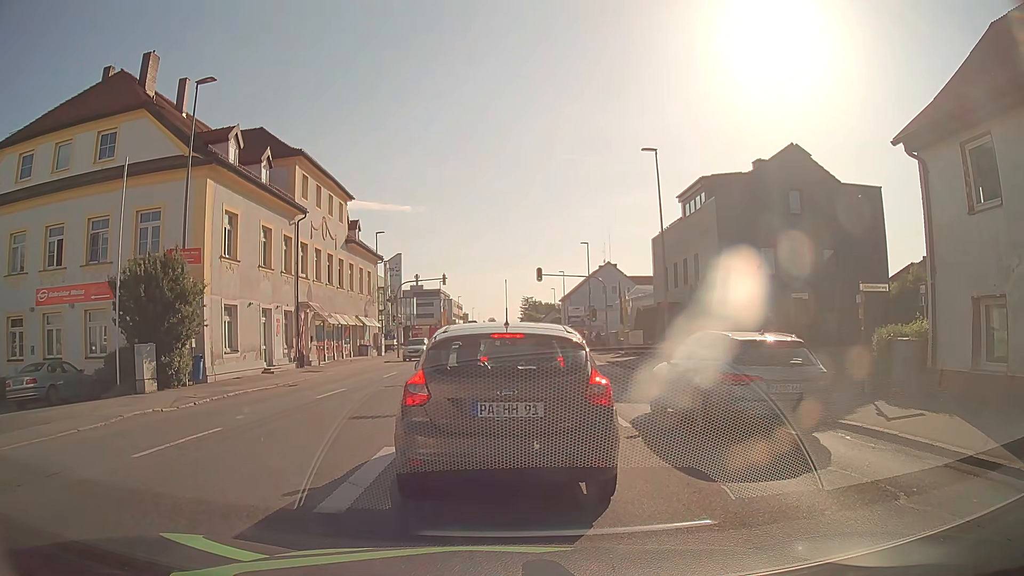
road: tertiary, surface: asphalt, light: Day
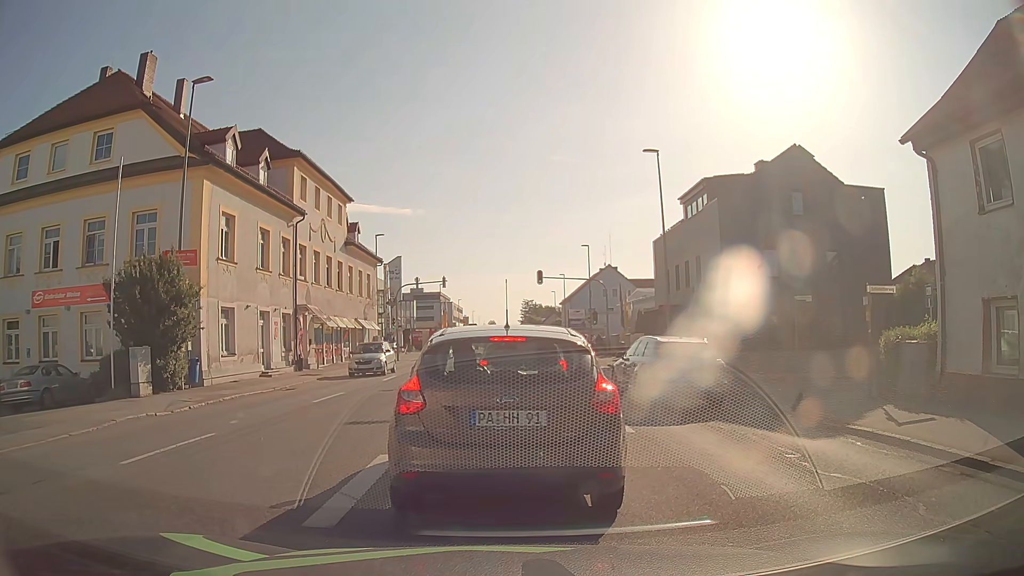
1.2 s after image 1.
(0.0, +0.4) m; 0°
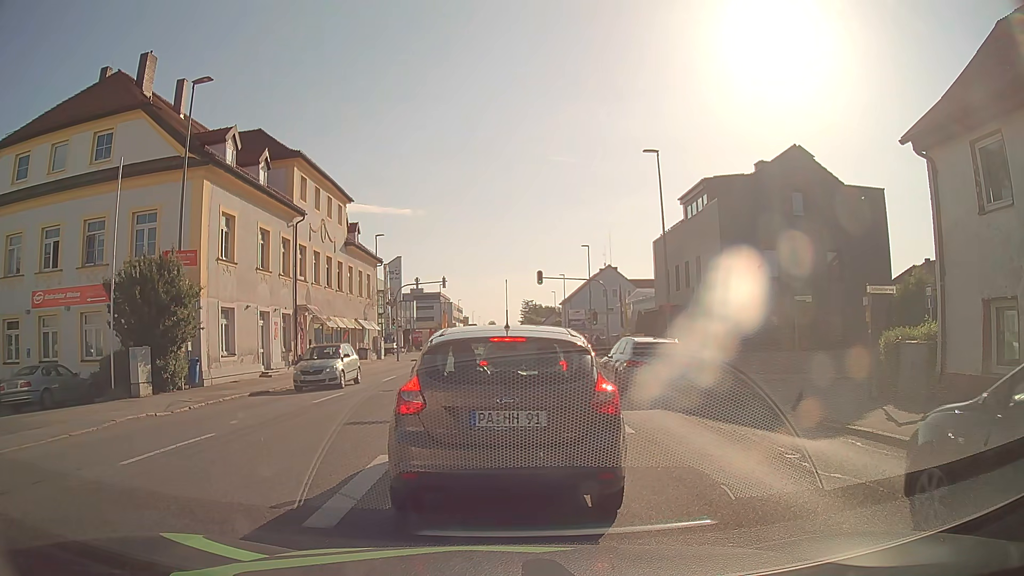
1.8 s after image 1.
(0.0, 0.0) m; 0°
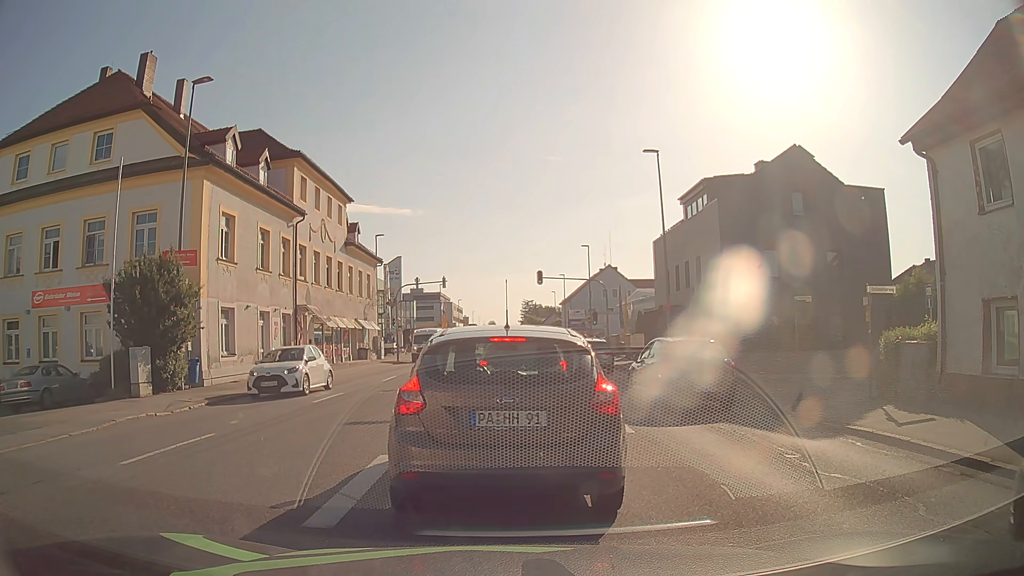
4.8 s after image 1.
(0.0, 0.0) m; 0°
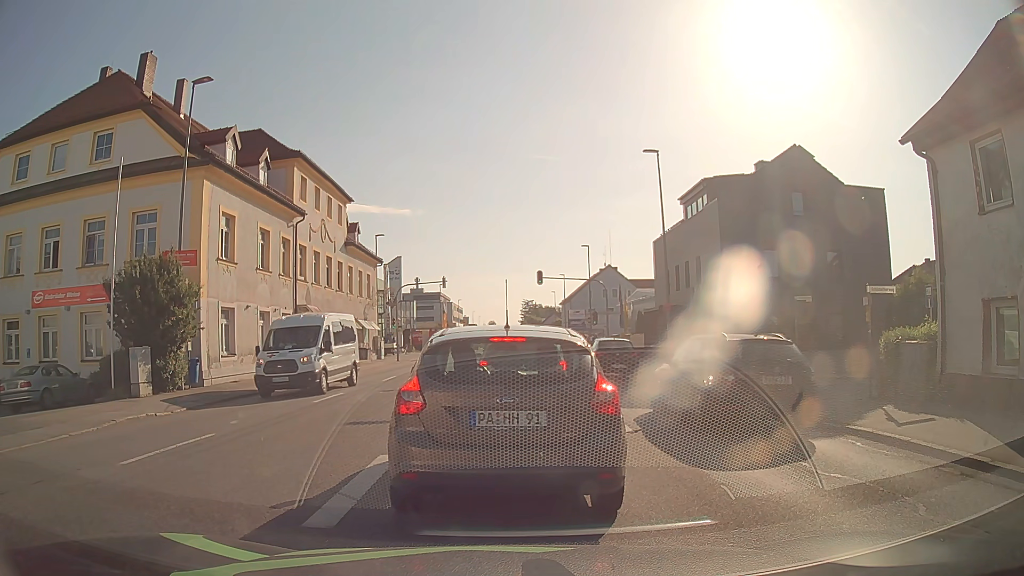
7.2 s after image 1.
(0.0, 0.0) m; 0°
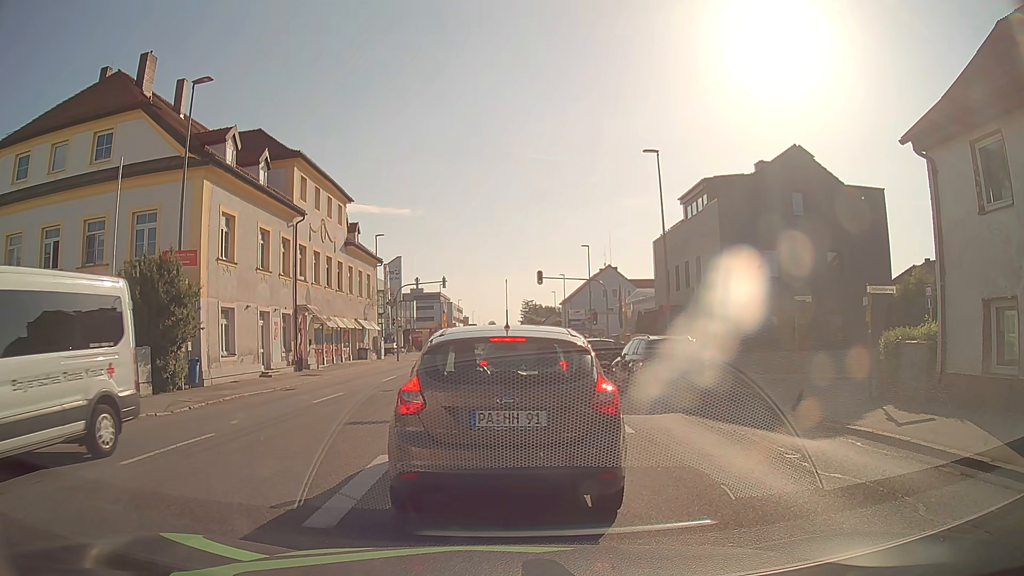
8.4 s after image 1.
(0.0, 0.0) m; 0°
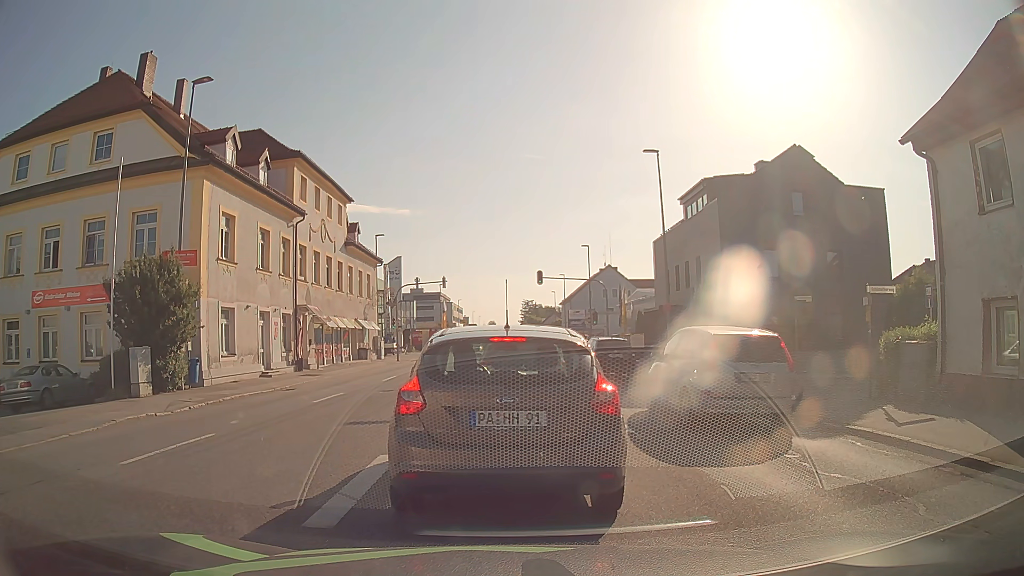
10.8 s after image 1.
(0.0, 0.0) m; 0°
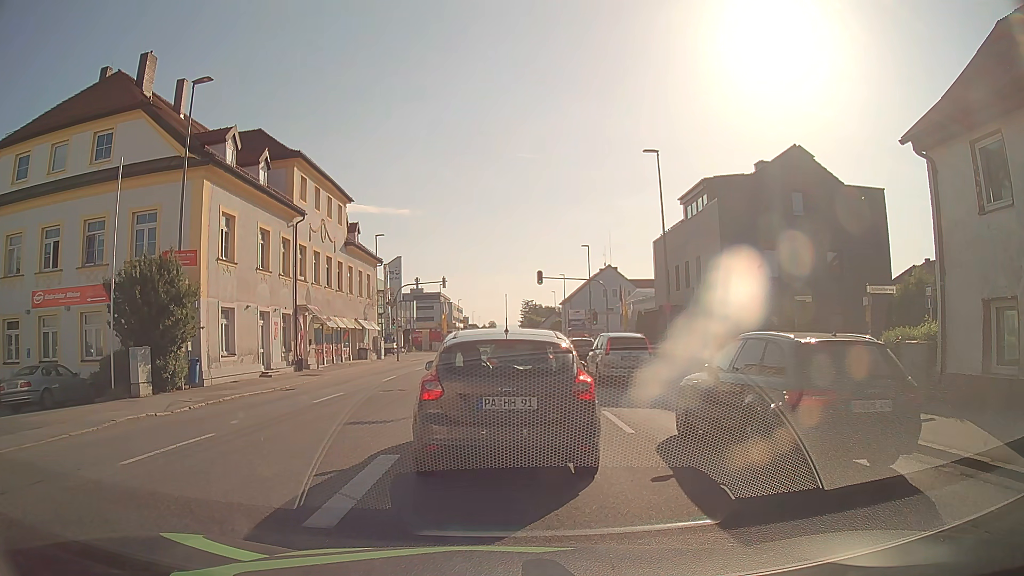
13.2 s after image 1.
(0.0, 0.0) m; 0°
(0, +10) (0, +20) (0, +30) (0, +40) (0, +50) (0, +60) (0, +70) (0, +80) (0, +90) (0, +100) m
